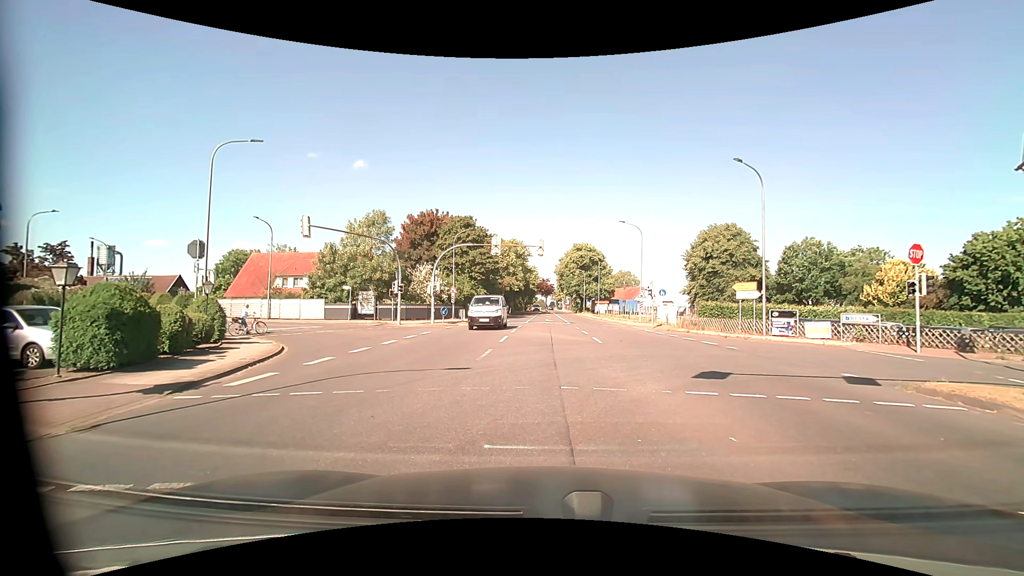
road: tertiary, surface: asphalt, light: Day
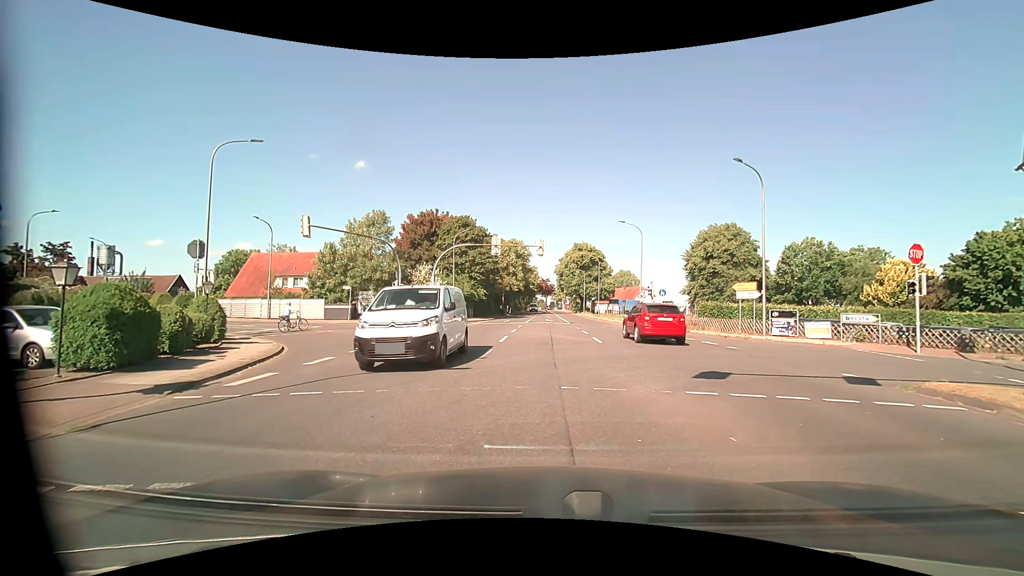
(0.0, 0.0) m; 0°
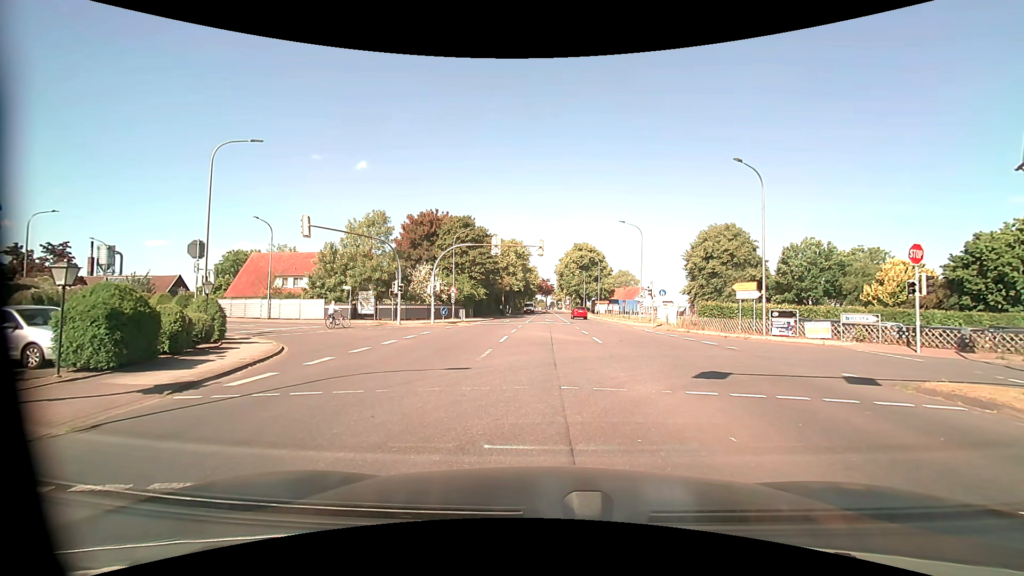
(0.0, 0.0) m; 0°
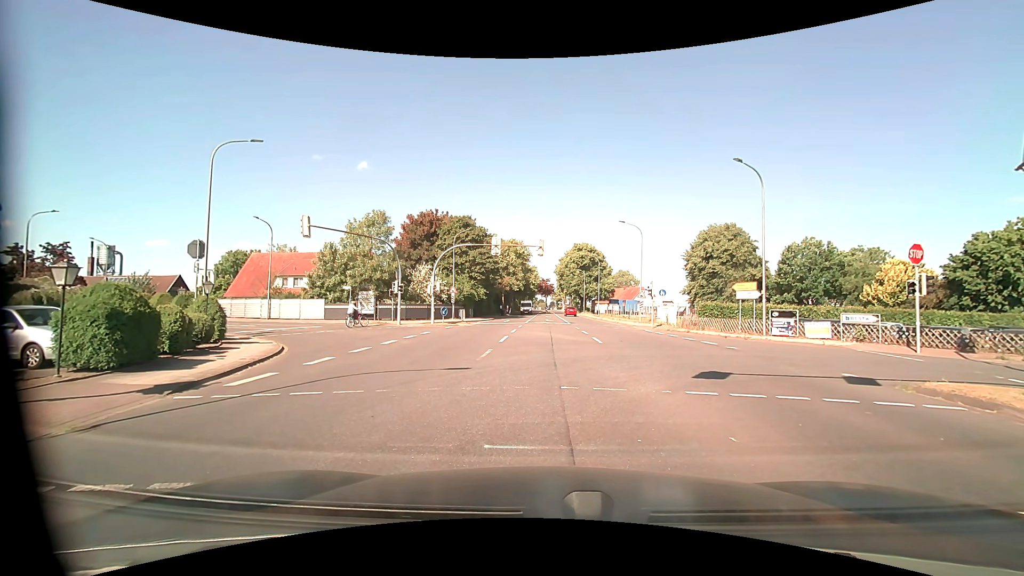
(0.0, 0.0) m; 0°
(0, +10) (-1, +20) (-6, +29) (-13, +35) (-22, +40) (-30, +45) (-39, +50) (-49, +53) (-58, +56) (-68, +59) m
